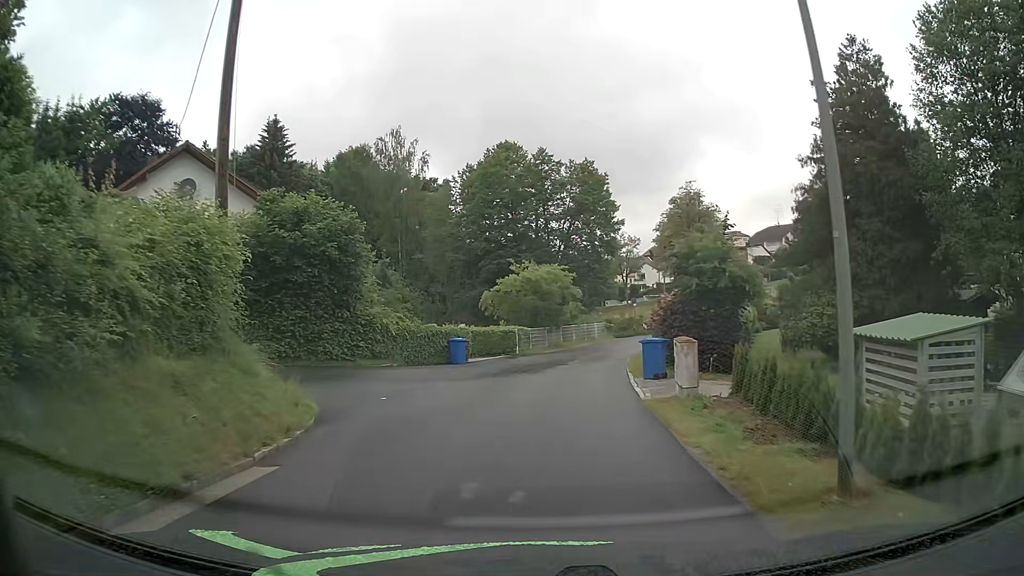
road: residential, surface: asphalt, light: Day
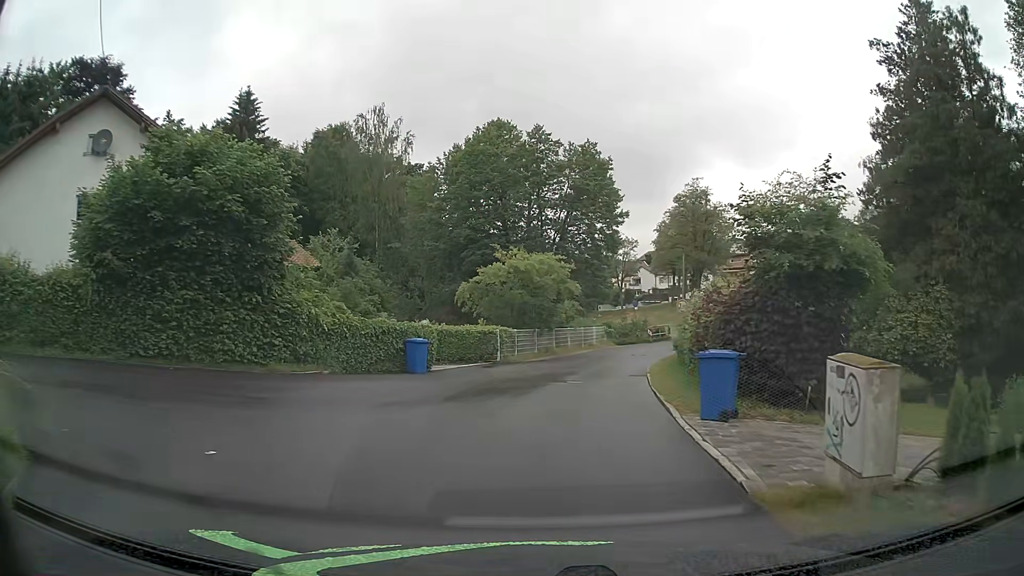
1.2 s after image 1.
(+0.1, +7.3) m; +1°
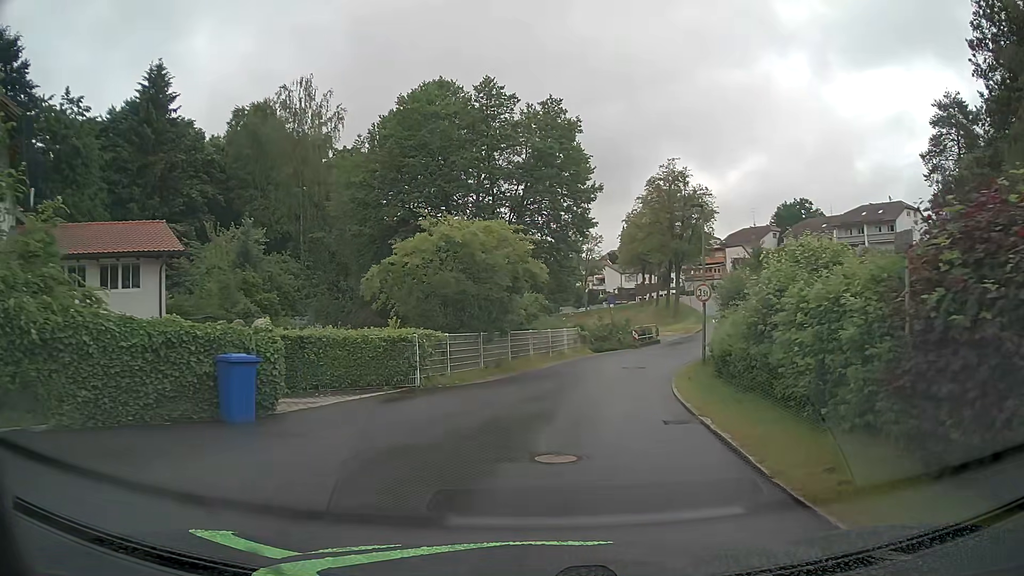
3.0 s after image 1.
(+0.4, +10.8) m; +4°
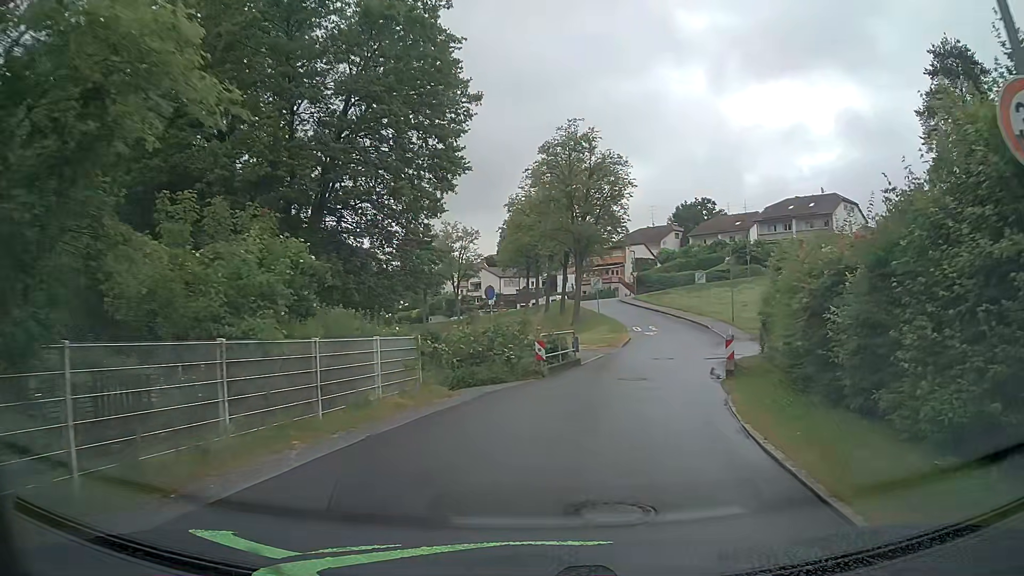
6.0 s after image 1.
(+1.5, +18.2) m; +11°
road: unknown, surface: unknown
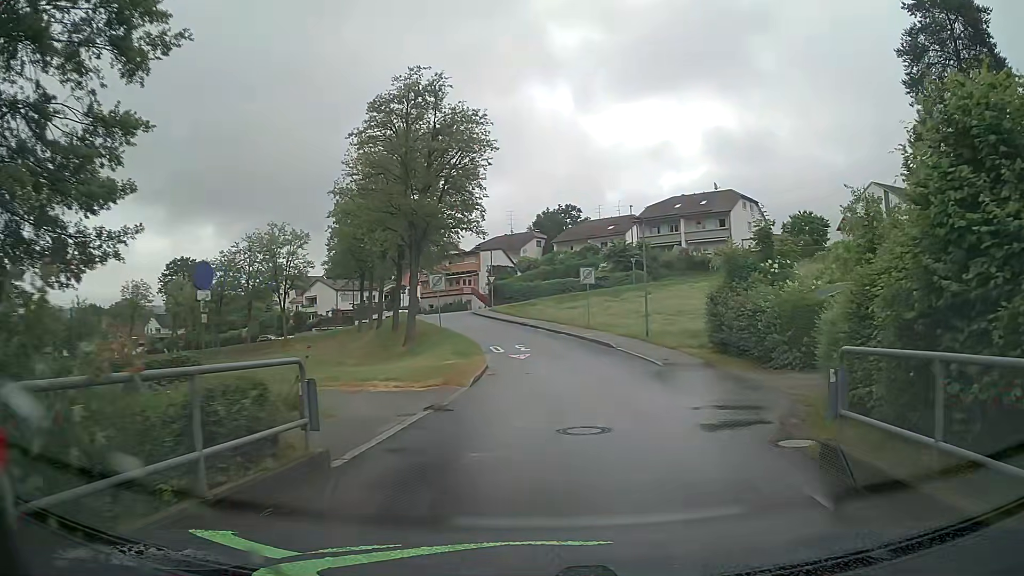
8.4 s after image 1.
(+1.7, +15.6) m; +12°
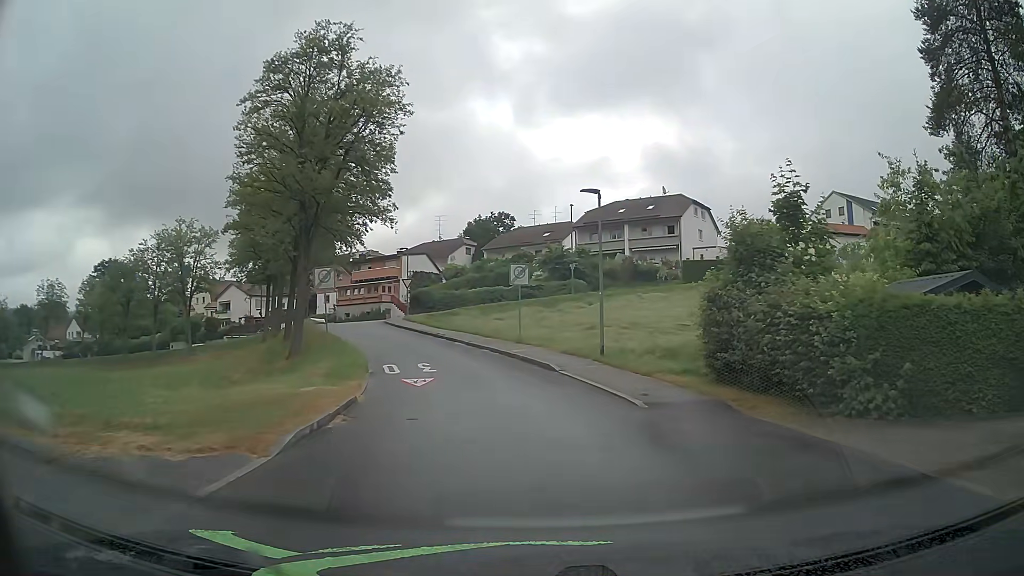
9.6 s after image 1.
(+0.5, +8.2) m; +7°
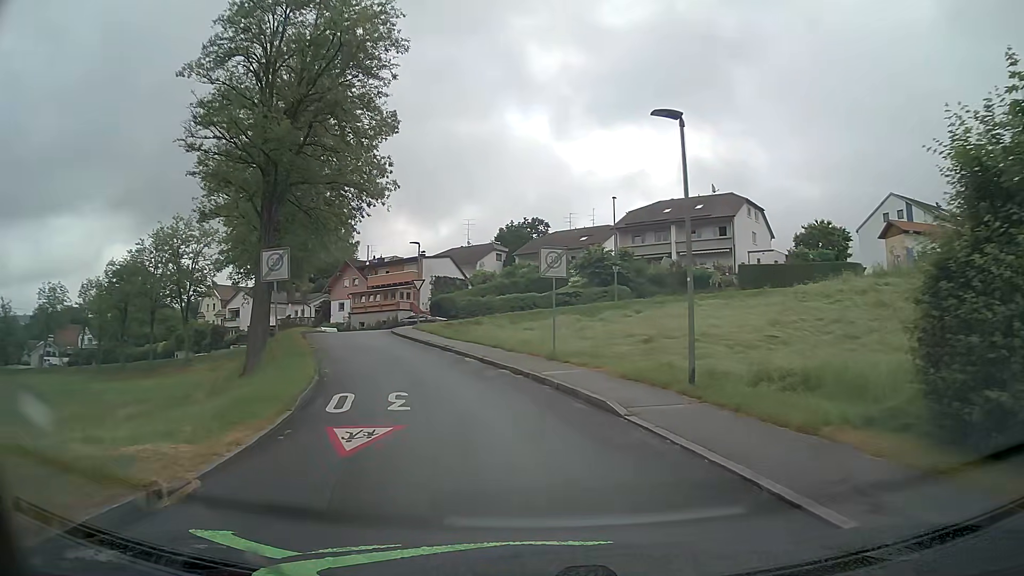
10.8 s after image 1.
(-0.3, +8.3) m; -5°
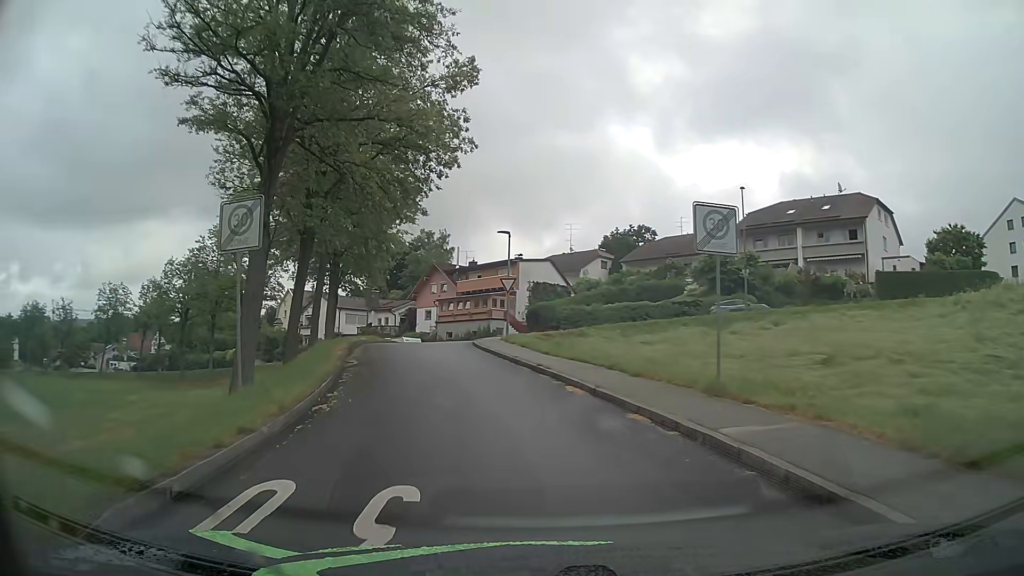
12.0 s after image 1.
(-0.5, +8.2) m; -8°
(-1, +10) (-3, +20) (-4, +30) (-4, +40) (+4, +46) (+13, +44) (+23, +42) (+33, +40) (+43, +39) (+53, +38) m
